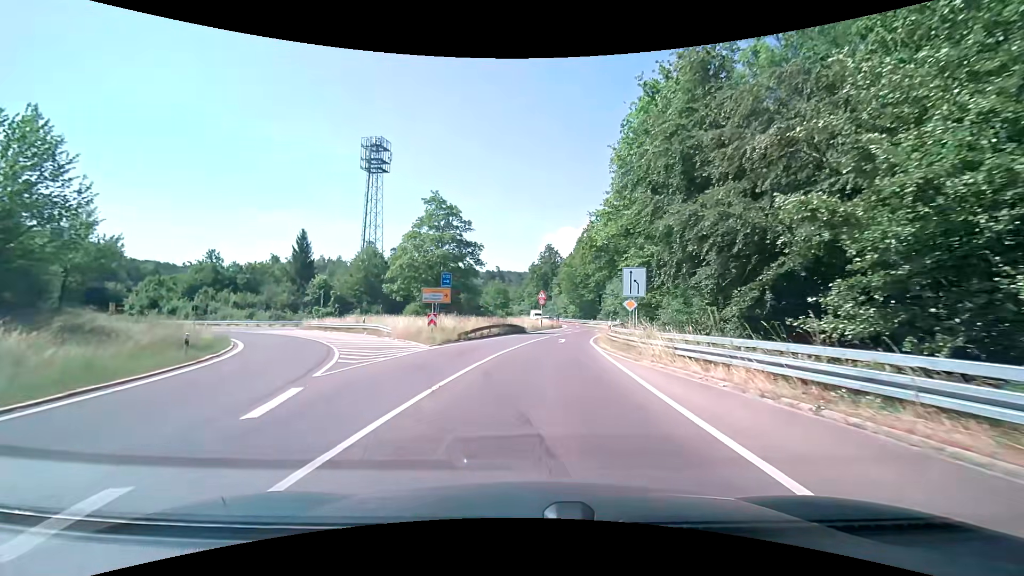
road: secondary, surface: asphalt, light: Day
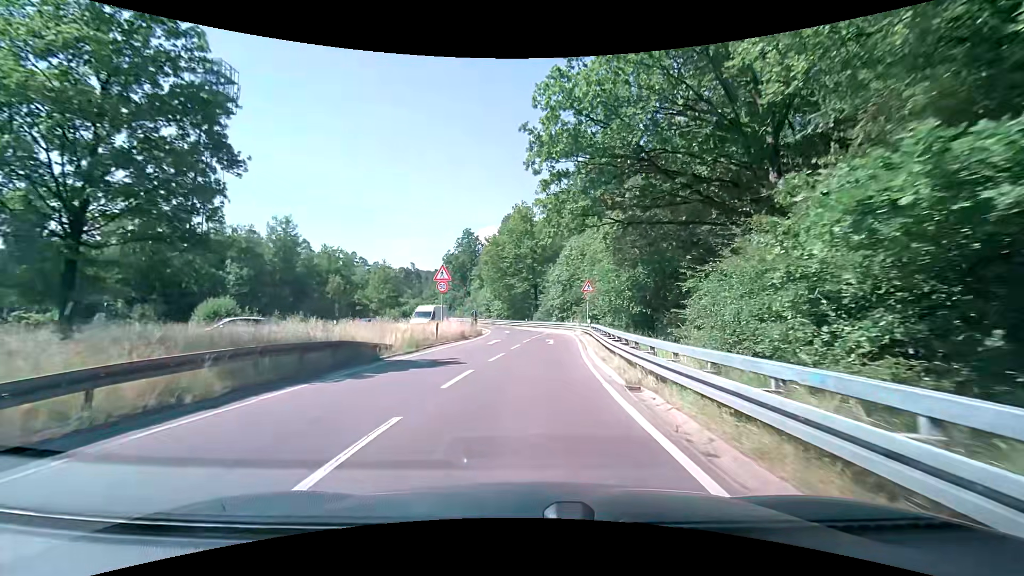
(+2.1, +30.0) m; +9°
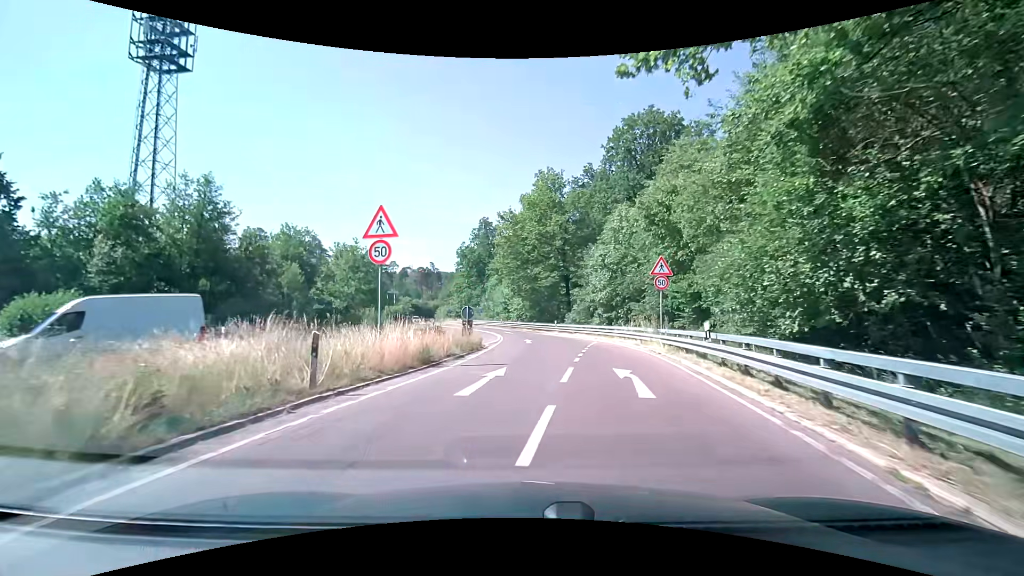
(-0.2, +17.3) m; -3°
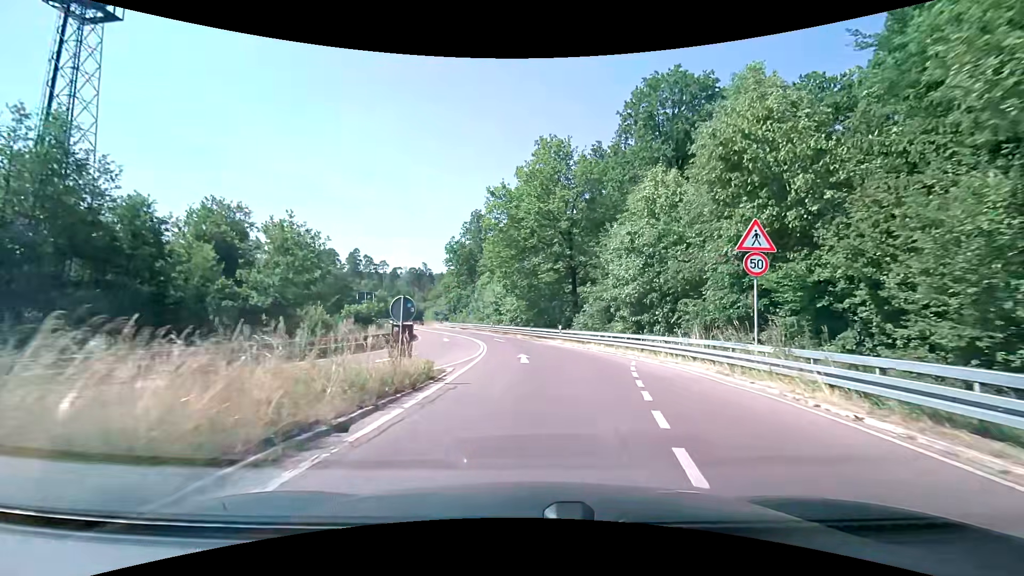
(0.0, +11.5) m; +1°
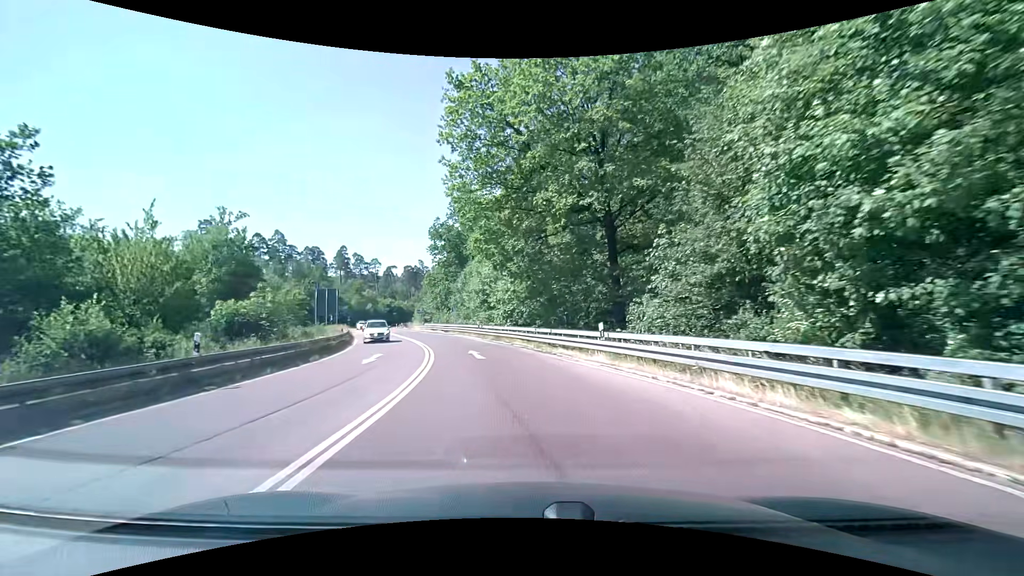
(0.0, +19.4) m; -1°
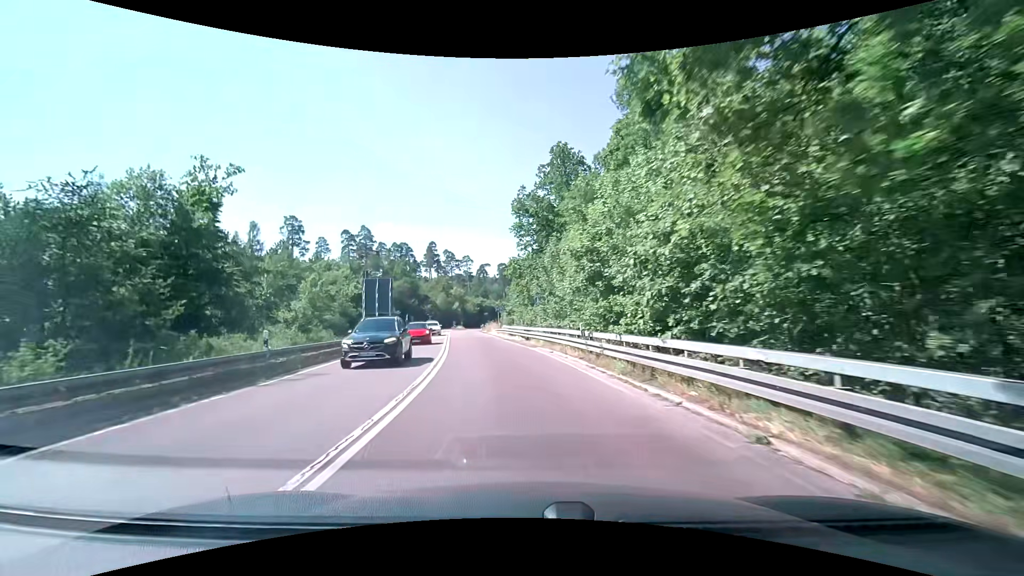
(-2.0, +21.1) m; -11°
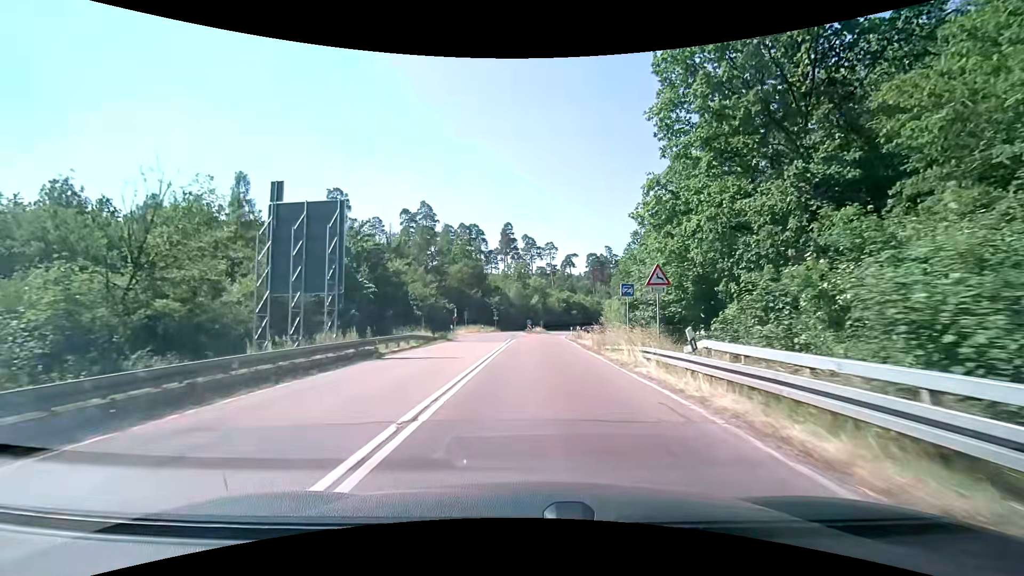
(-4.5, +36.1) m; -11°
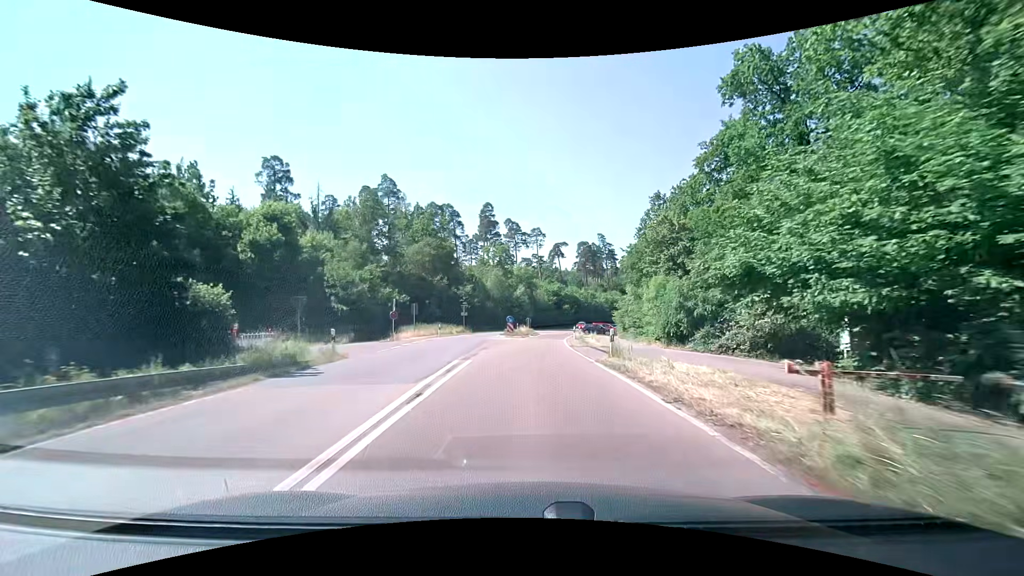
(+0.4, +22.2) m; +2°
(0, +10) (0, +20) (0, +30) (+1, +40) (+2, +50) (+3, +60) (+5, +70) (+7, +80) (+9, +89) (+12, +99) m
